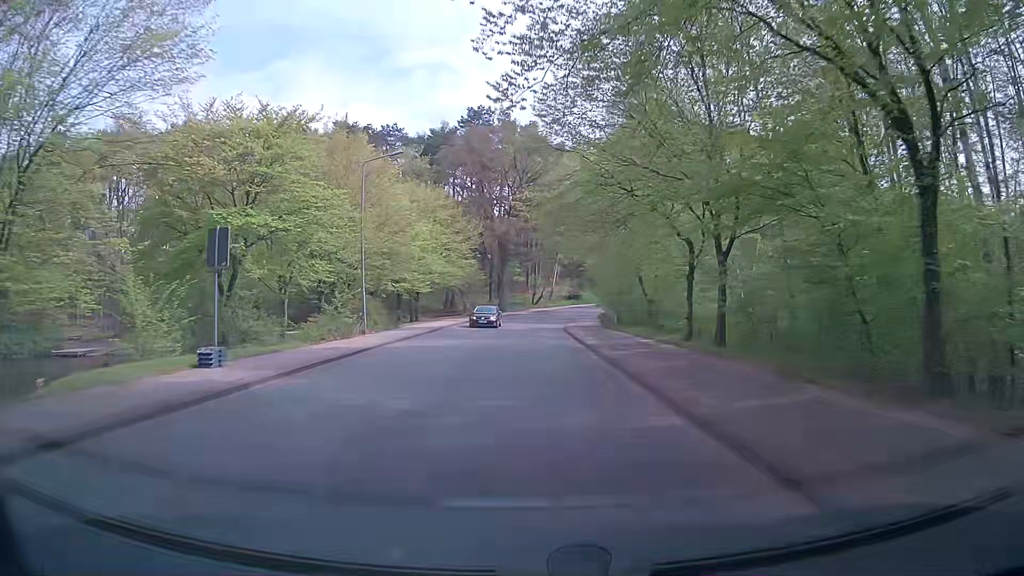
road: unclassified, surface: asphalt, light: Day
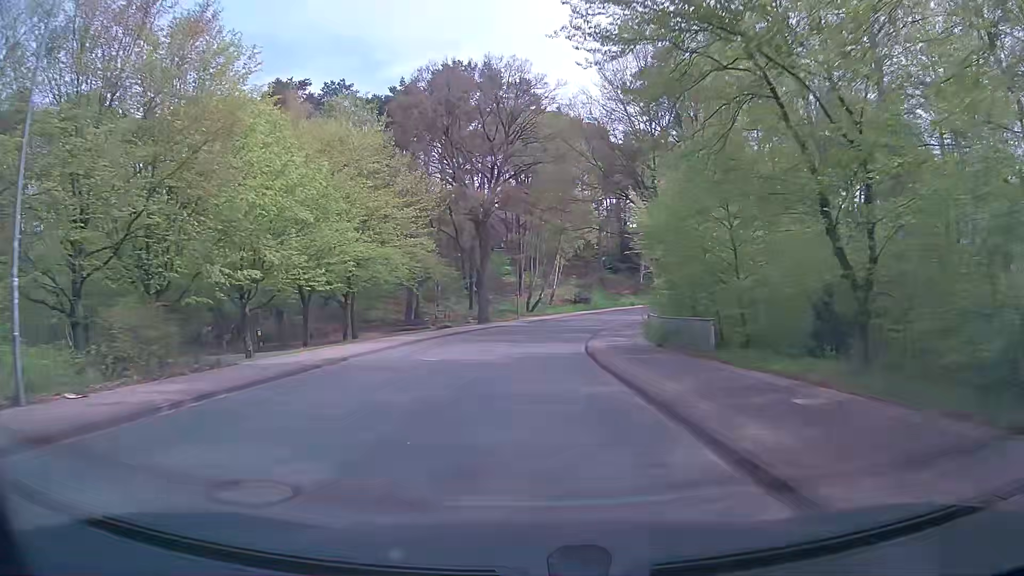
(0.0, +22.2) m; 0°
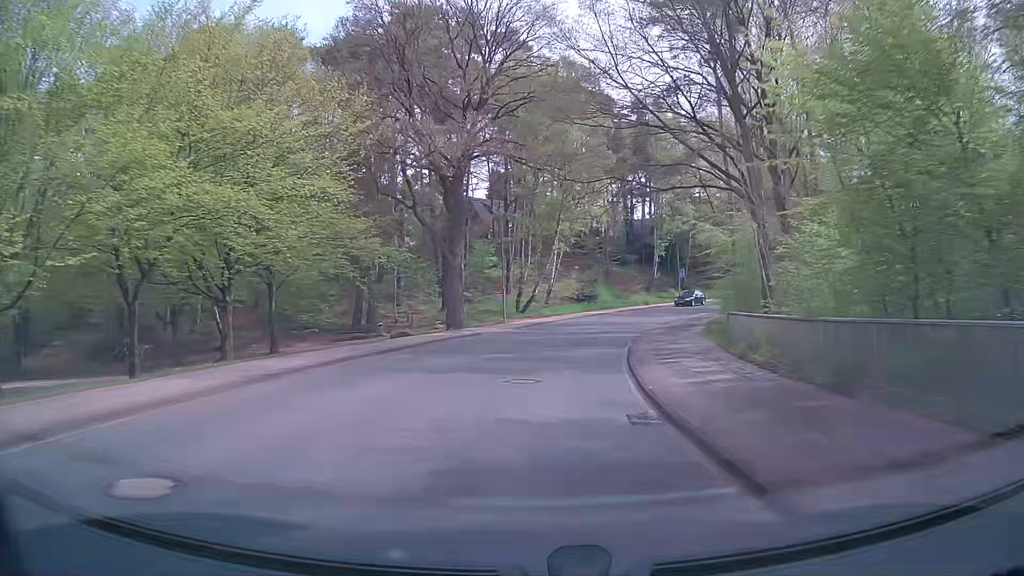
(+0.1, +15.0) m; 0°
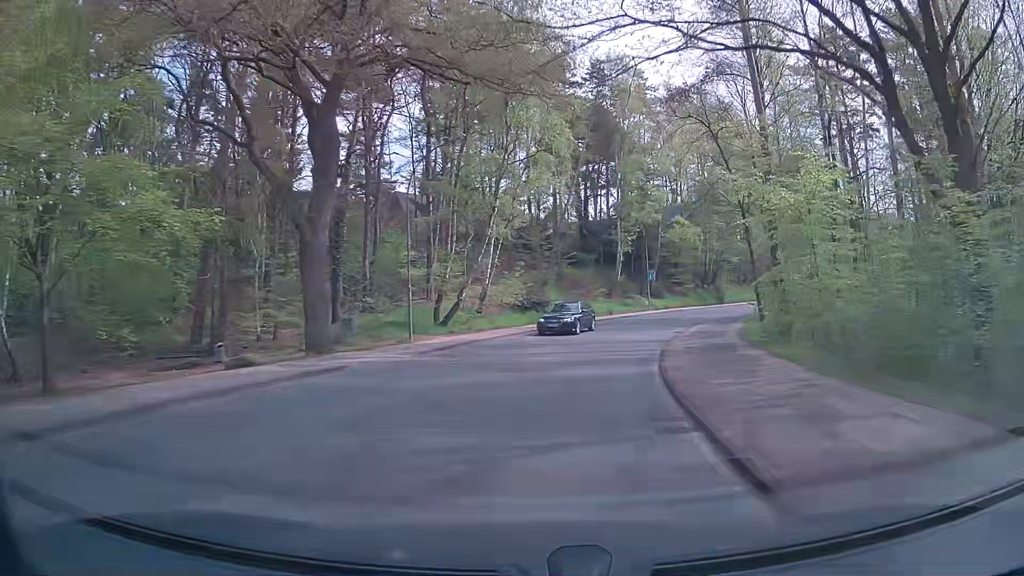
(+0.6, +15.0) m; +6°
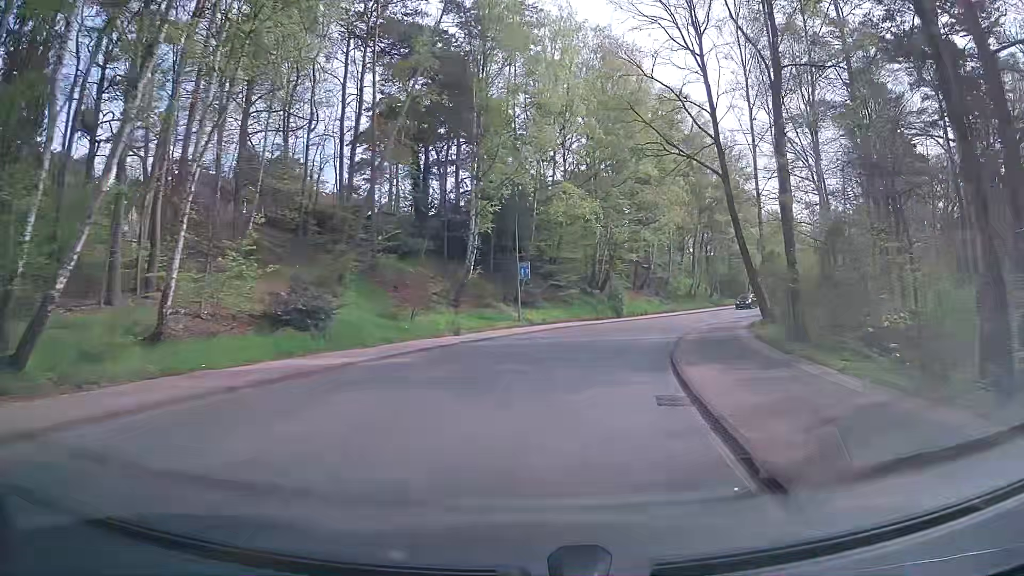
(+2.2, +22.2) m; +12°
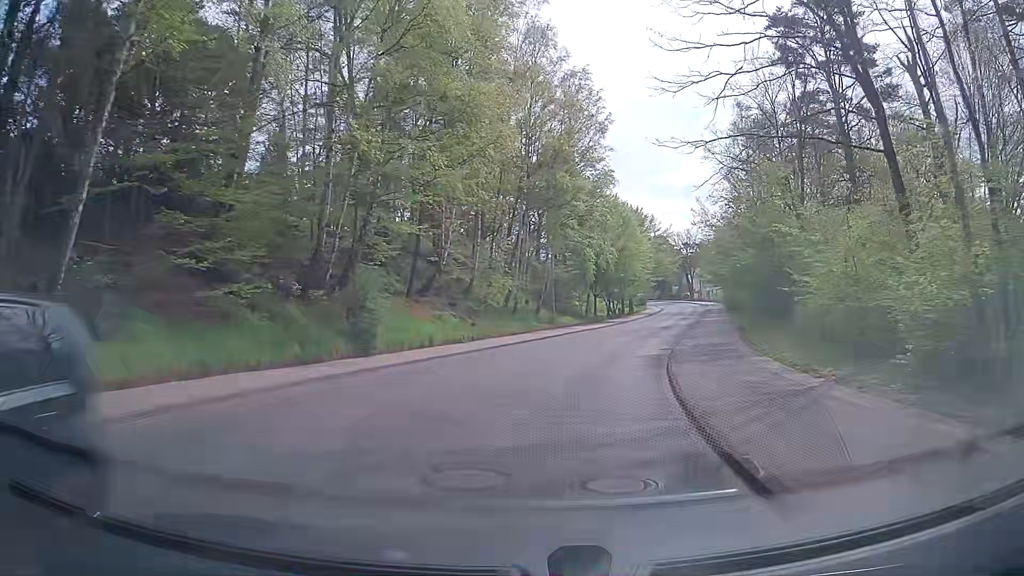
(+4.4, +29.2) m; +18°
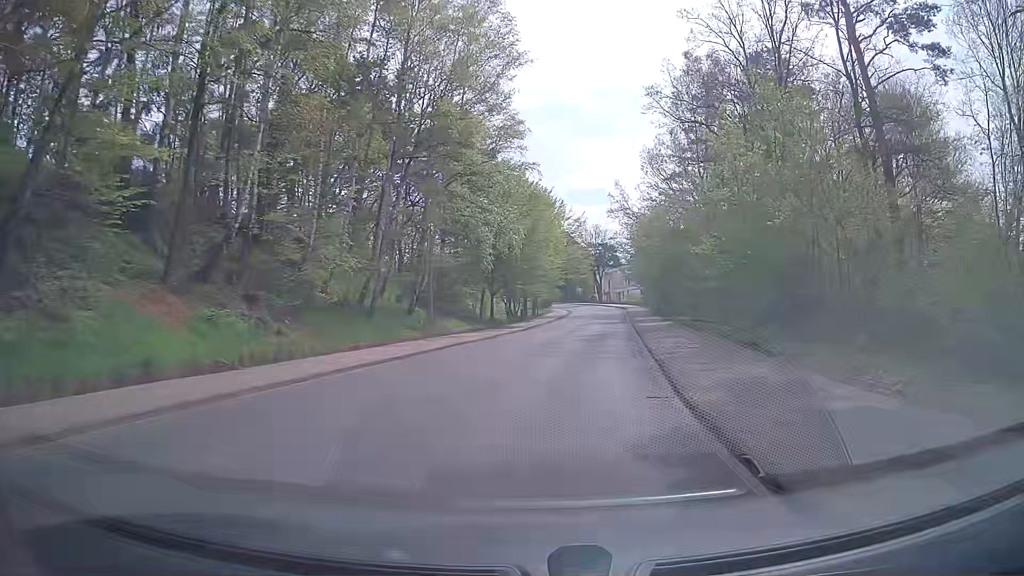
(+1.1, +14.9) m; +8°
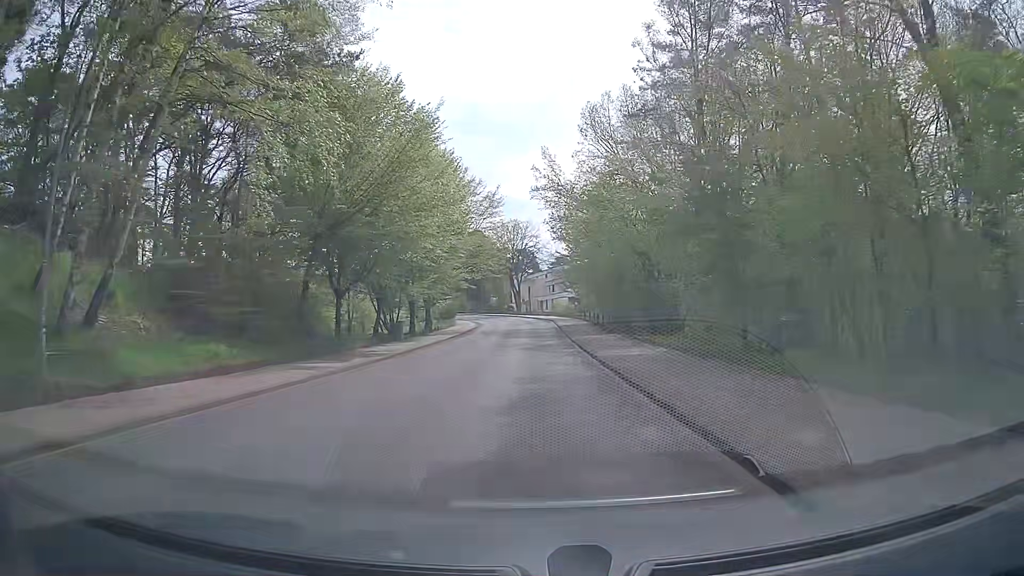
(+1.8, +22.5) m; +7°
(0, +10) (0, +20) (0, +30) (0, +40) (0, +50) (+1, +60) (0, +70) (-1, +80) (-2, +90) (-5, +100) m
